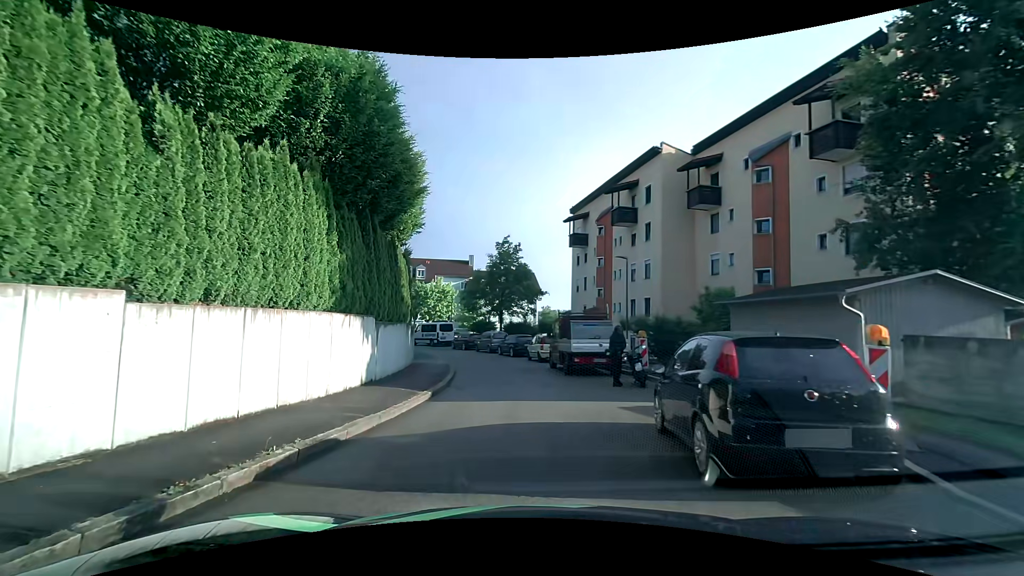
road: tertiary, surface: asphalt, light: Day
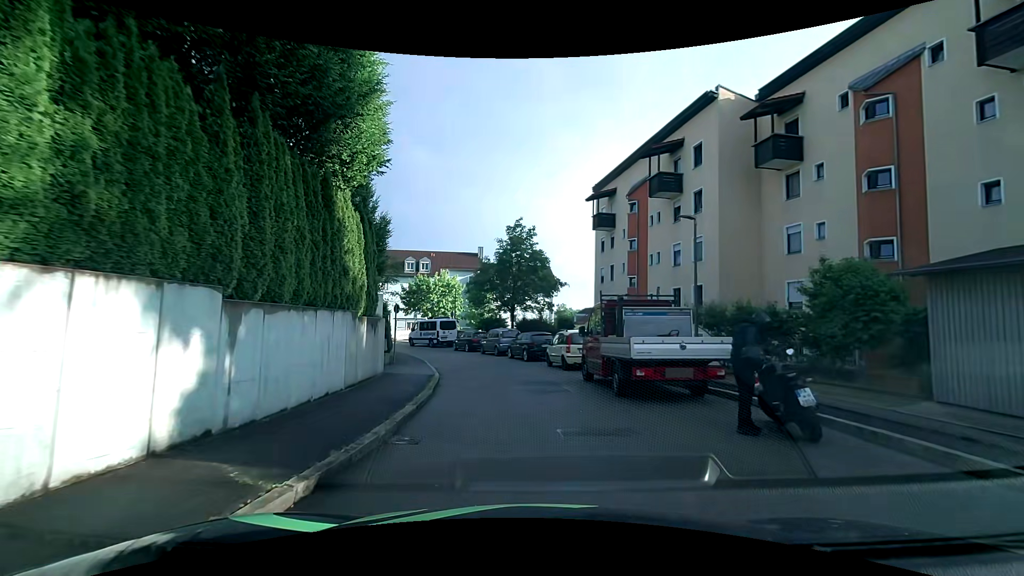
(-0.2, +7.7) m; 0°
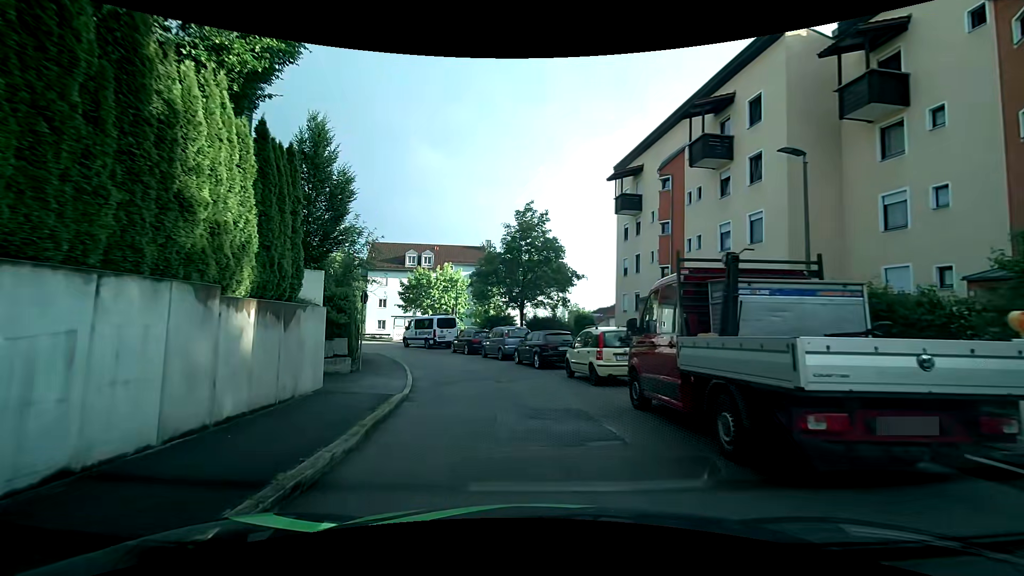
(-0.2, +5.9) m; -2°
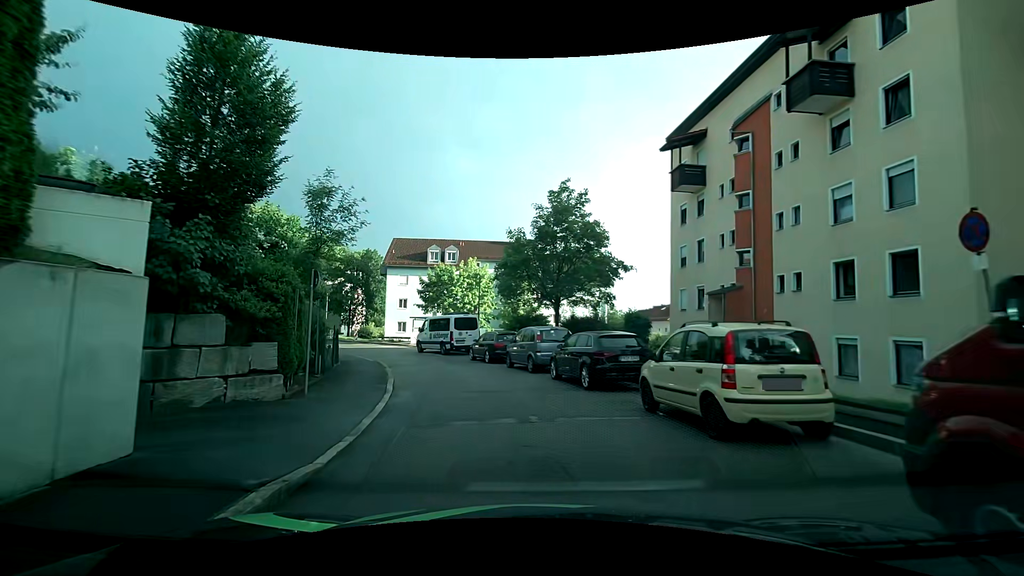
(-0.2, +6.5) m; -3°
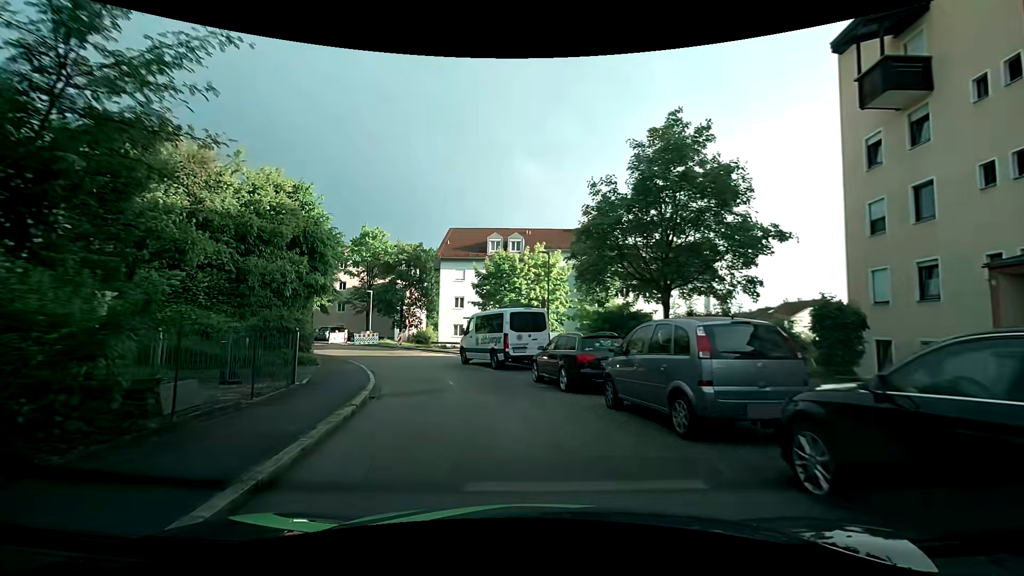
(-0.8, +10.5) m; -8°
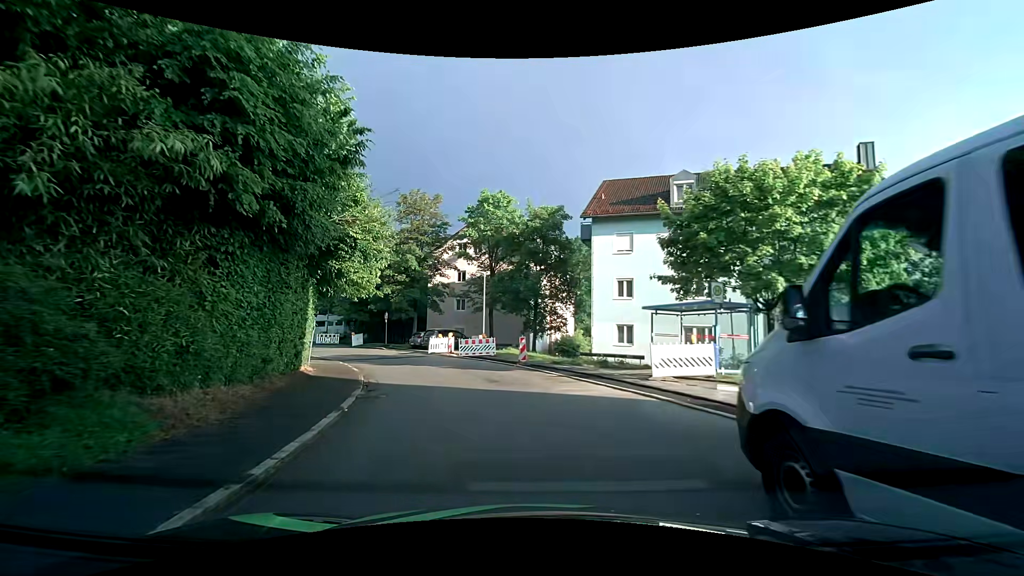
(-3.3, +19.1) m; -18°
(0, +10) (-2, +20) (-6, +29) (-11, +38) (-18, +45) (-26, +51) (-34, +57) (-43, +60) (-53, +63) (-63, +66) m
